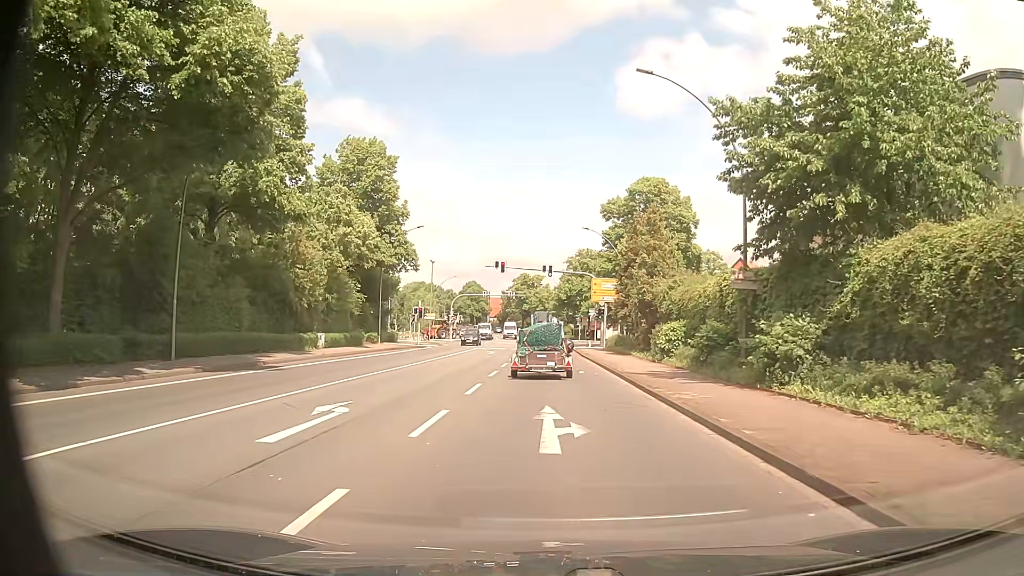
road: primary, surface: asphalt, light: Day
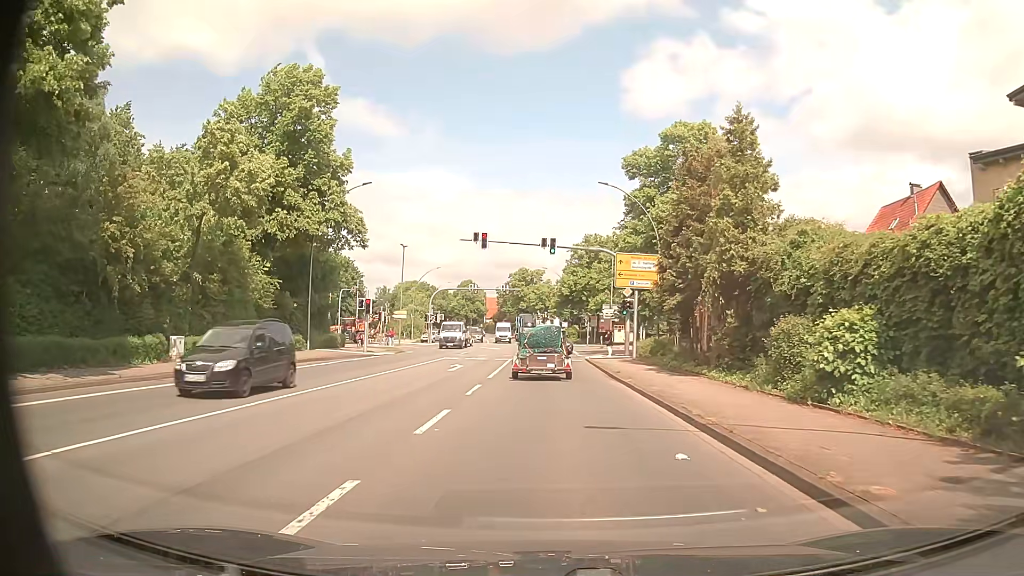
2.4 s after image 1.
(+0.2, +17.8) m; +2°
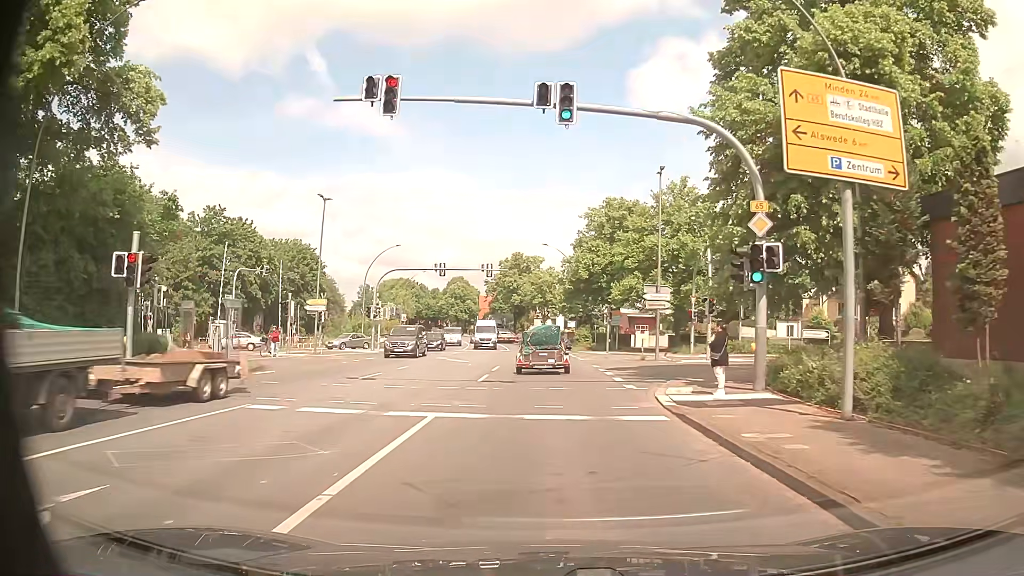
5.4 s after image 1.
(-0.5, +25.3) m; -1°
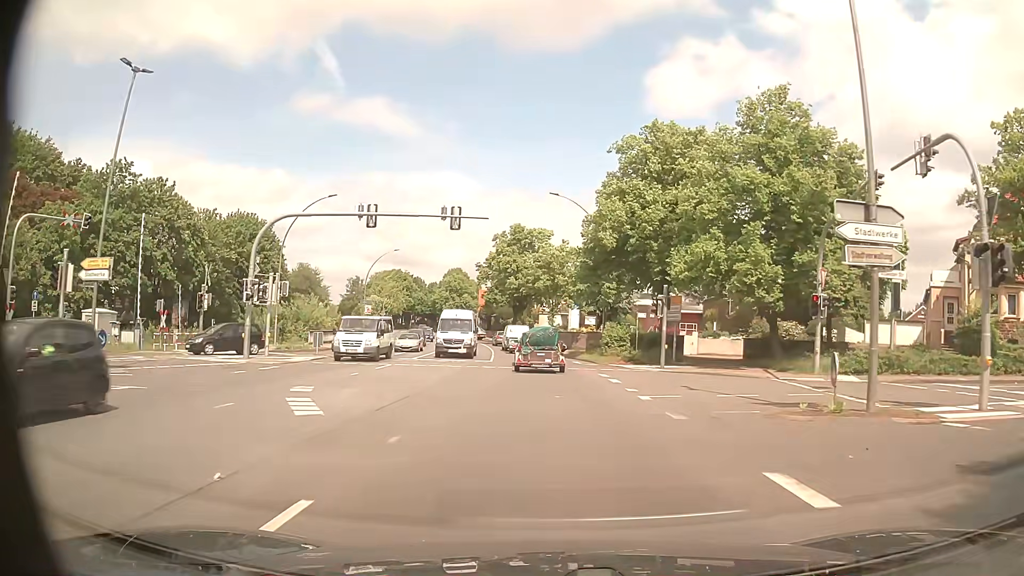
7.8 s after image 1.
(0.0, +23.5) m; 0°
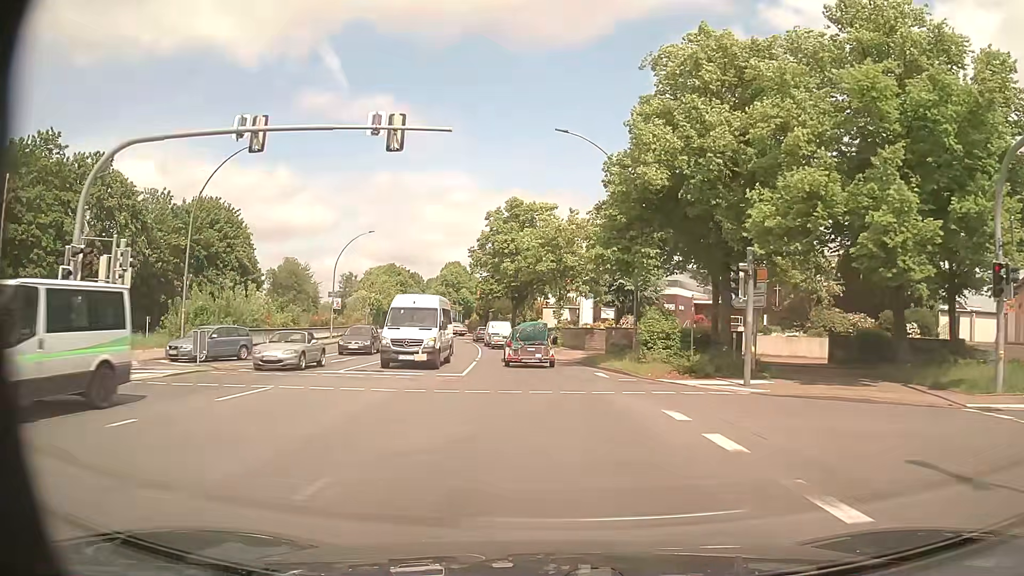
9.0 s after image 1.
(-0.1, +12.7) m; 0°
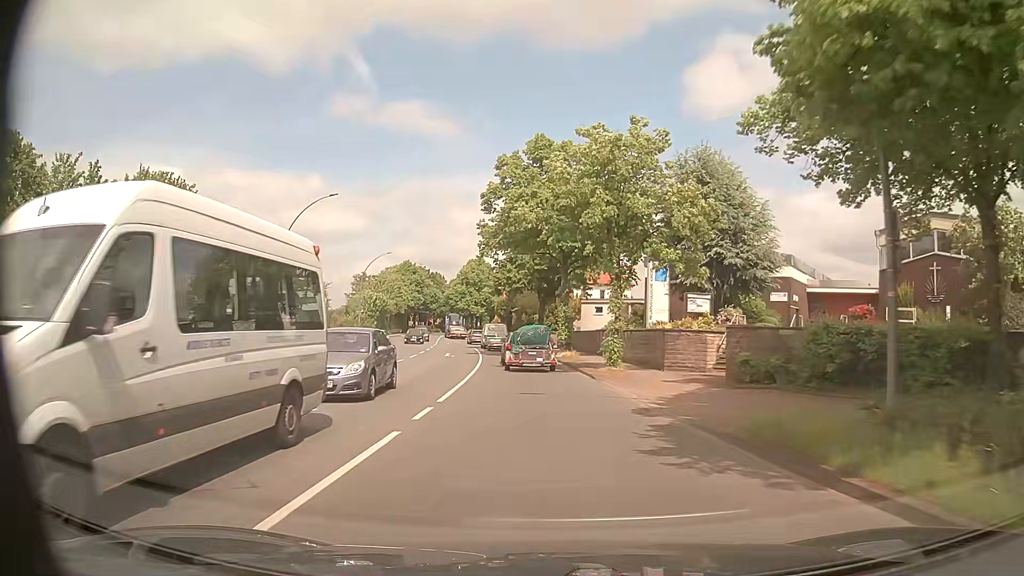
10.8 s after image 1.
(-0.5, +19.6) m; -2°
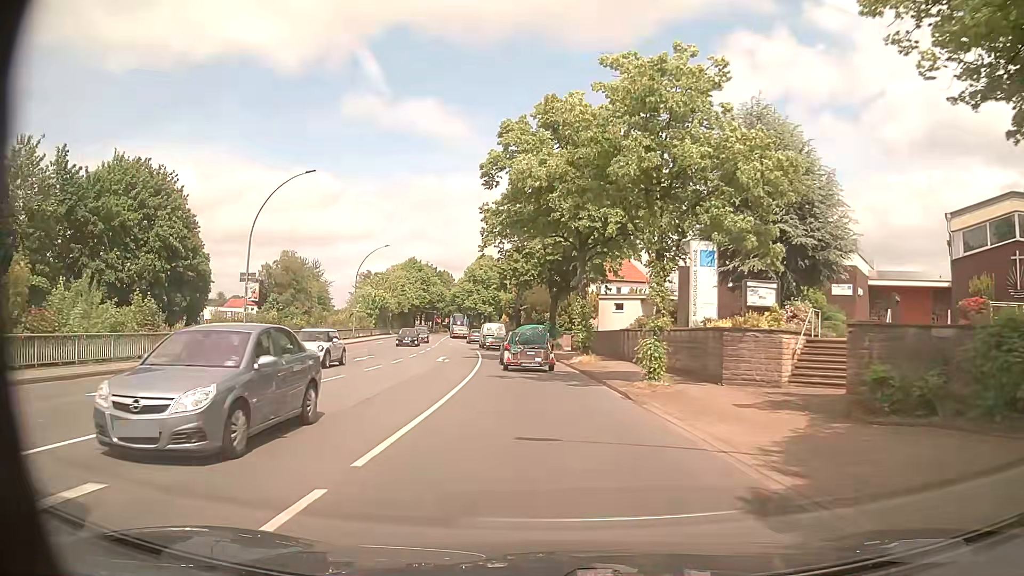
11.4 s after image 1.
(-0.1, +6.6) m; -1°
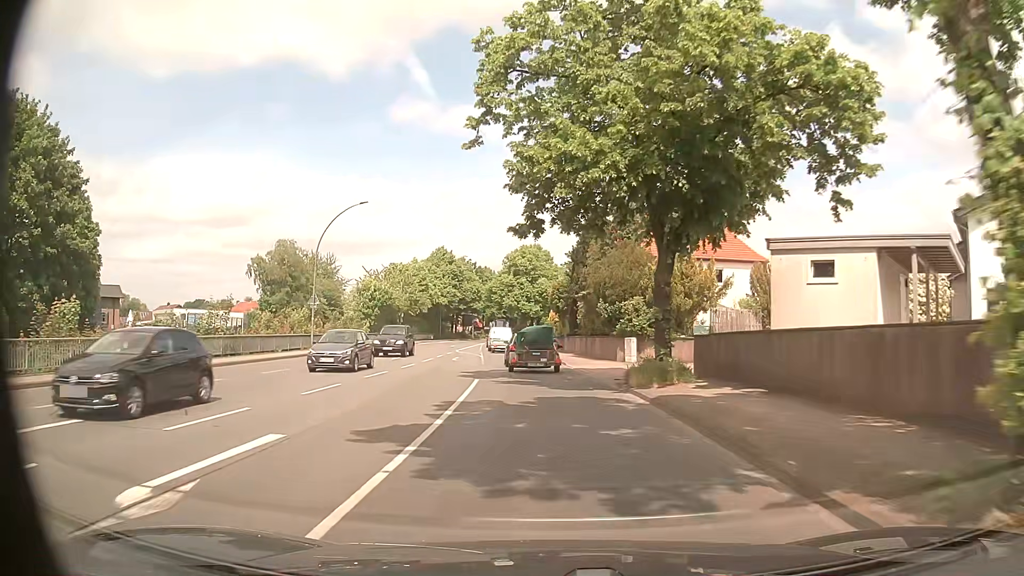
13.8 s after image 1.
(-1.2, +27.0) m; -5°
